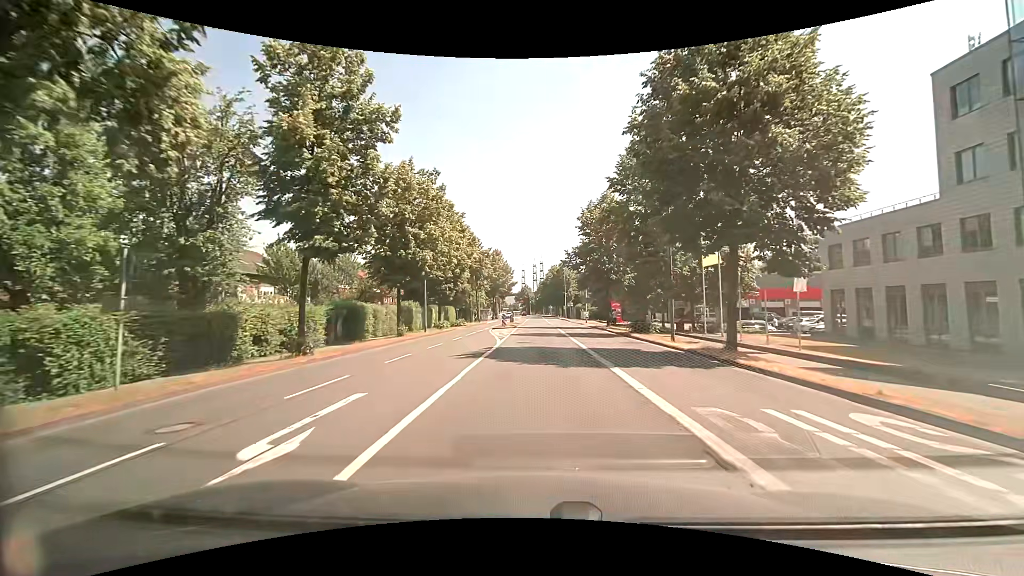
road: secondary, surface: asphalt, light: Day
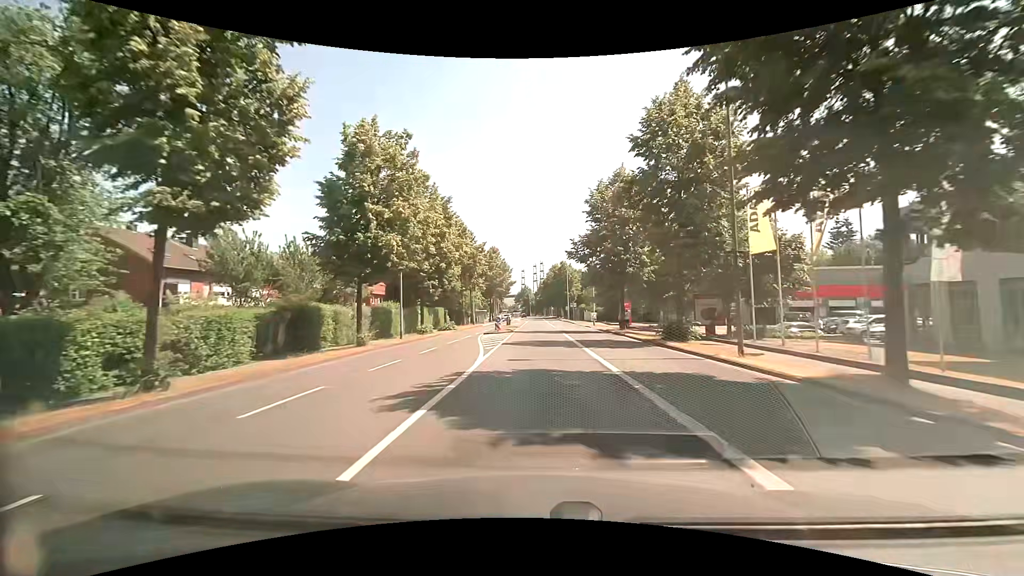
(0.0, +7.6) m; 0°
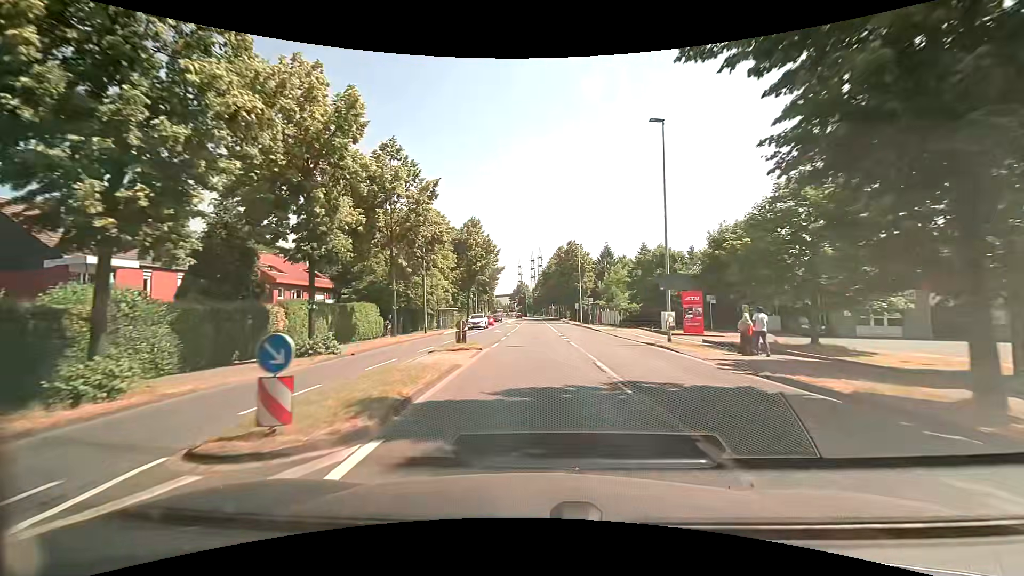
(+0.1, +30.5) m; 0°
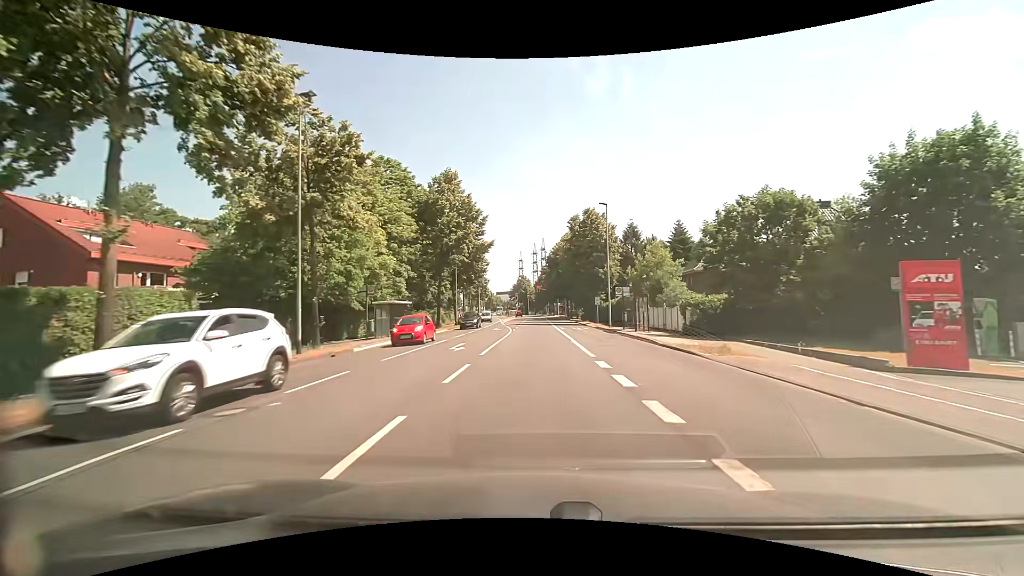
(0.0, +22.9) m; 0°
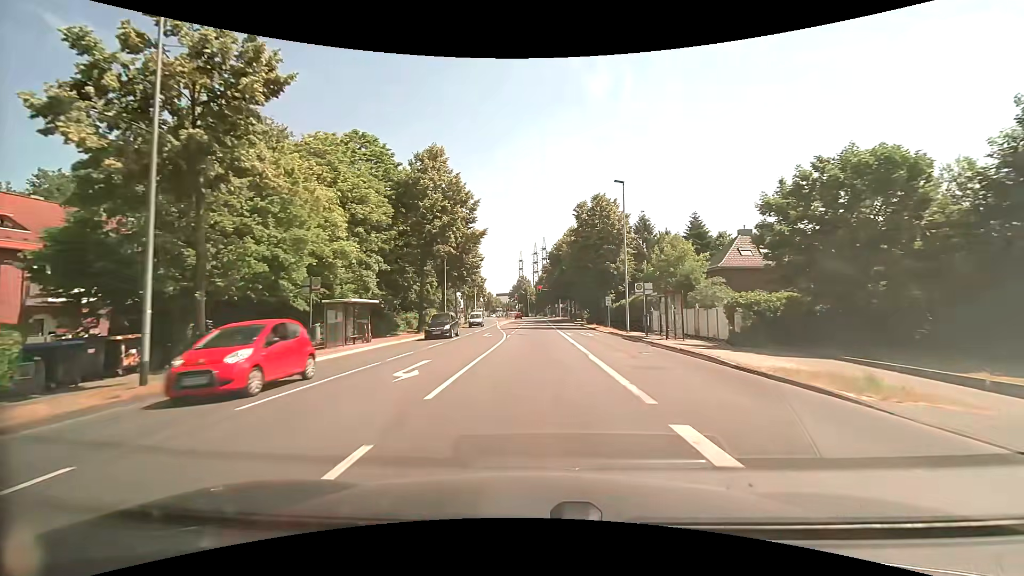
(0.0, +7.6) m; 0°
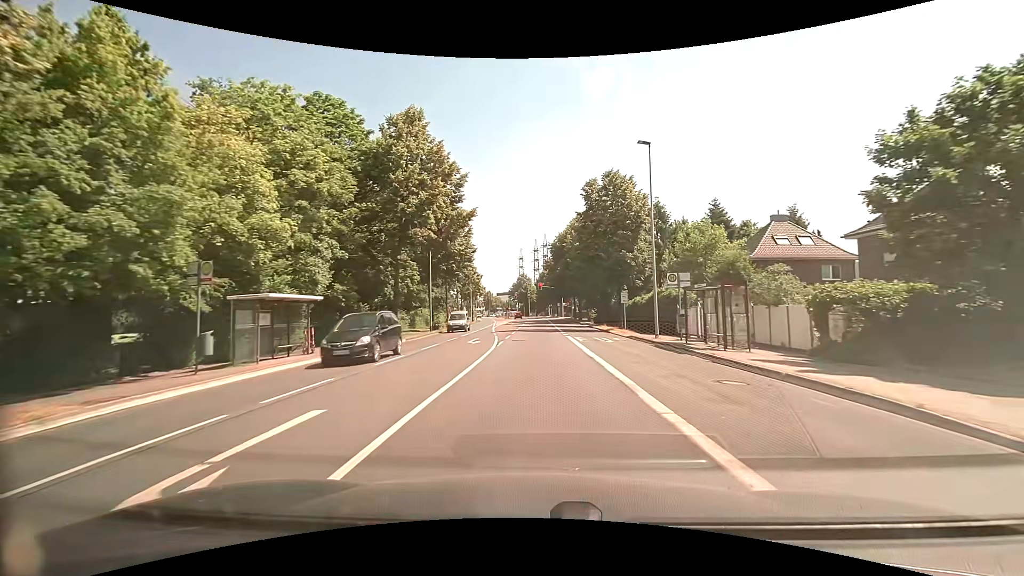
(0.0, +7.6) m; 0°
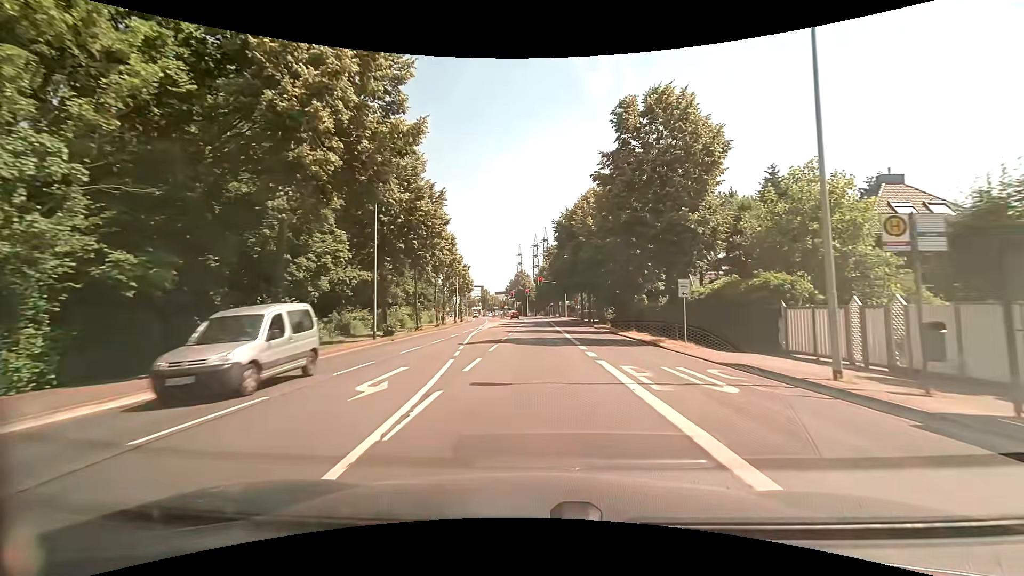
(+0.1, +15.1) m; 0°
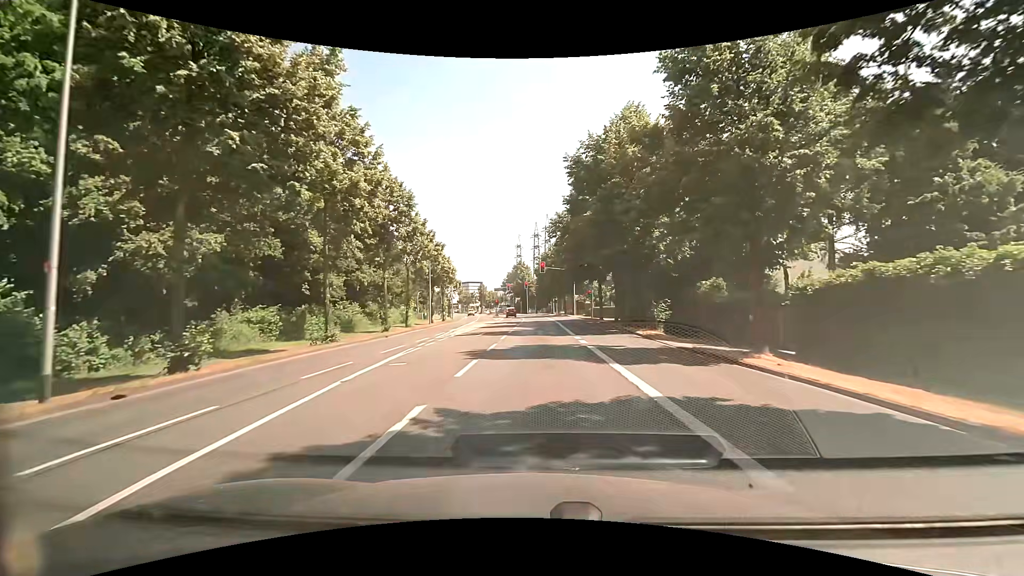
(+0.1, +19.2) m; 0°
